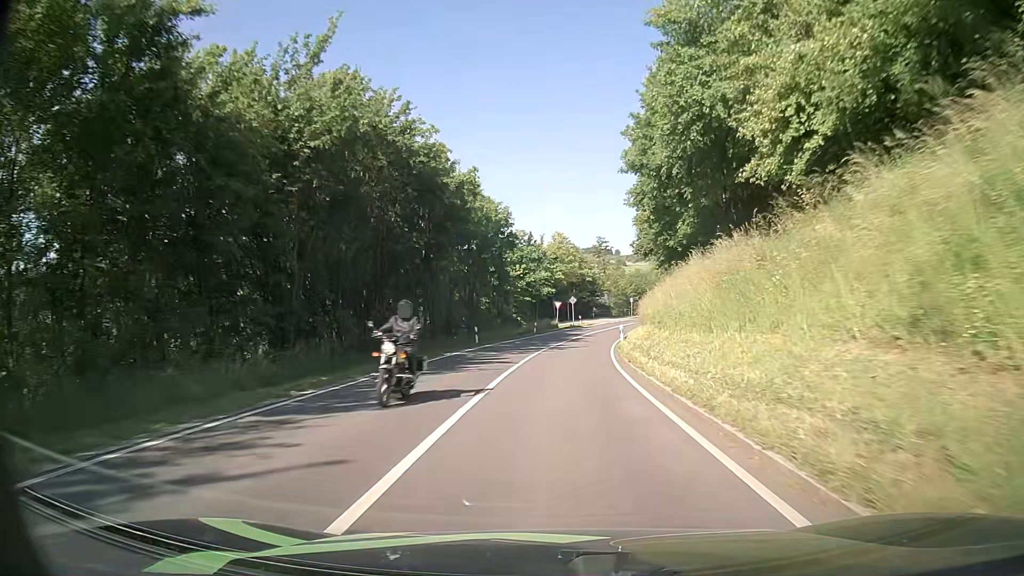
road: secondary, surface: asphalt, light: Day
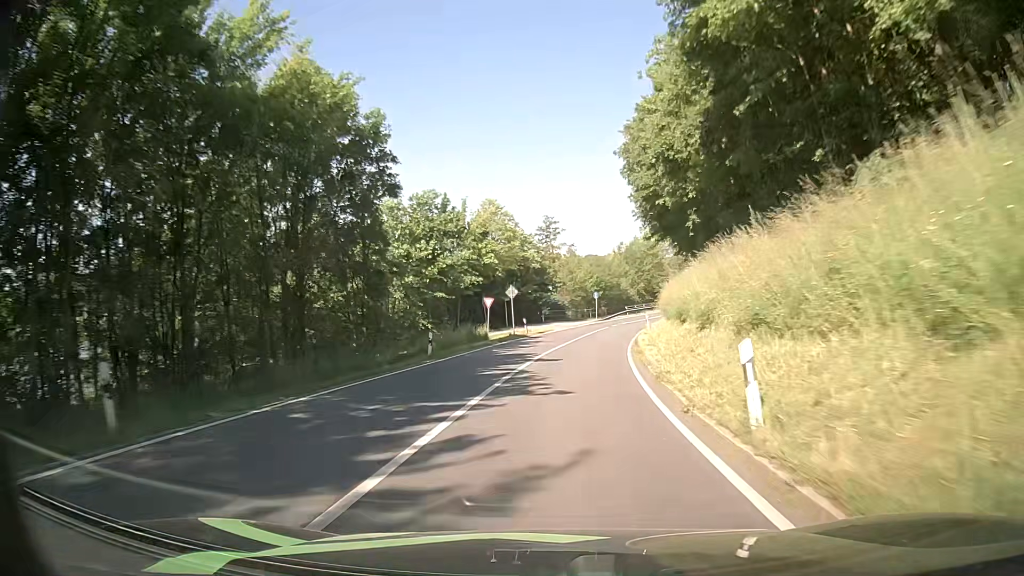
(+1.0, +28.1) m; +5°
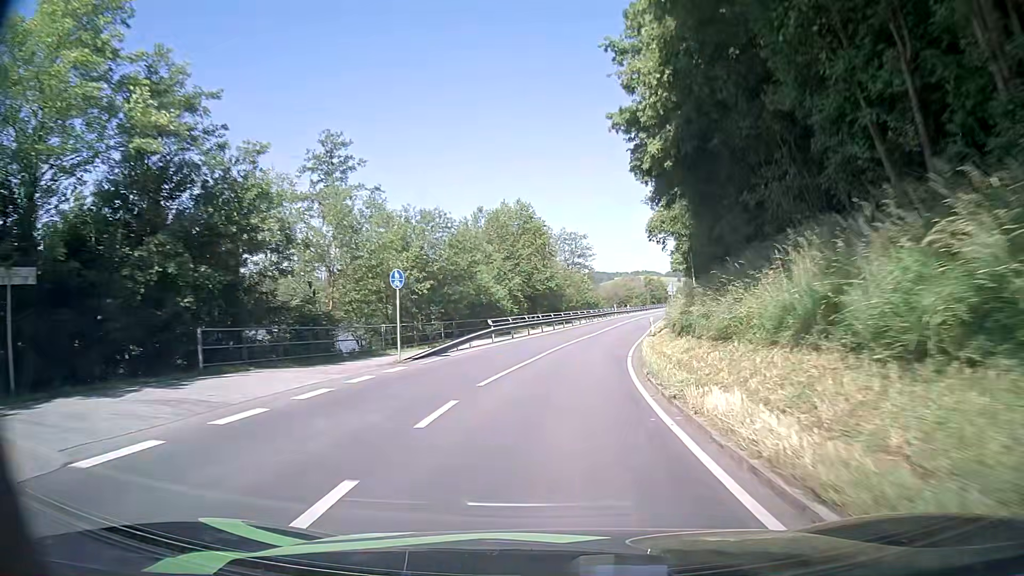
(+4.8, +46.9) m; +12°
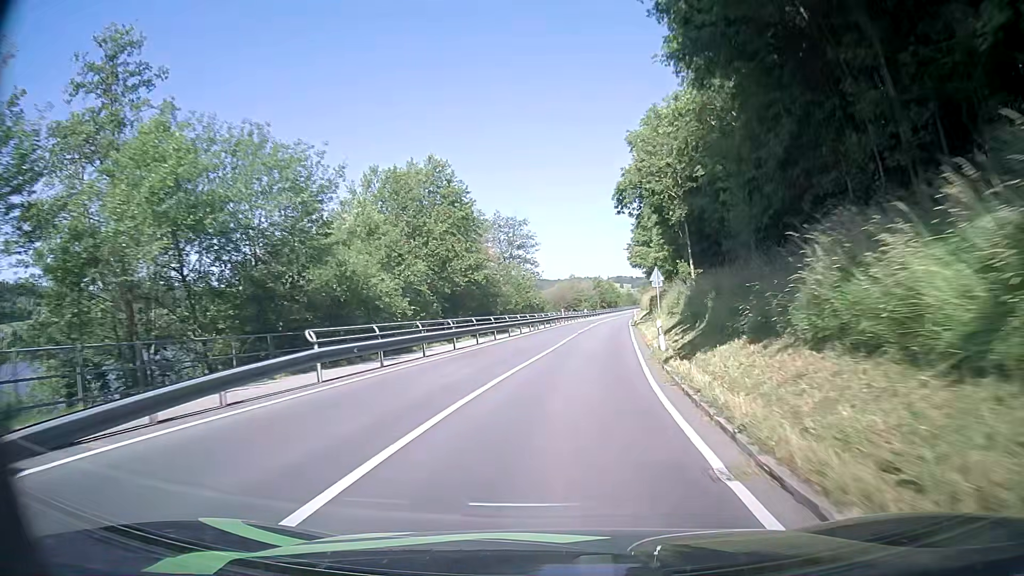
(+1.1, +19.3) m; +5°
